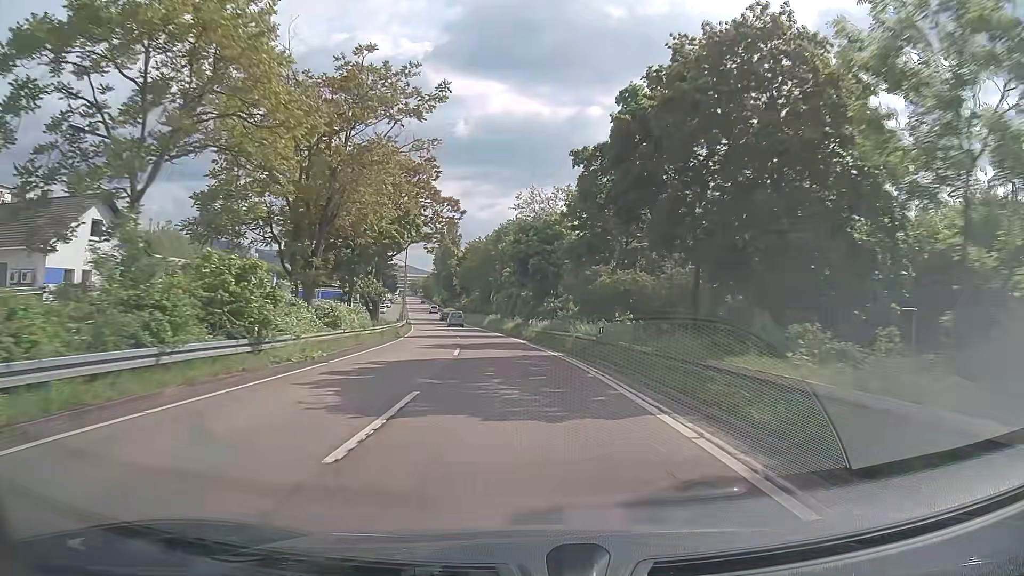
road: trunk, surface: asphalt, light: Day
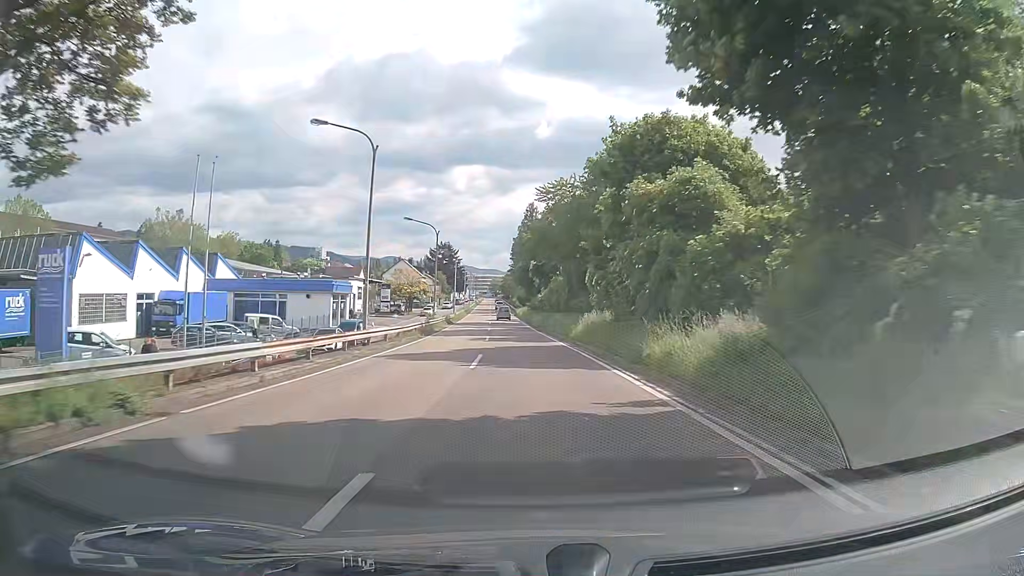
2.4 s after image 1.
(-2.8, +42.3) m; -7°
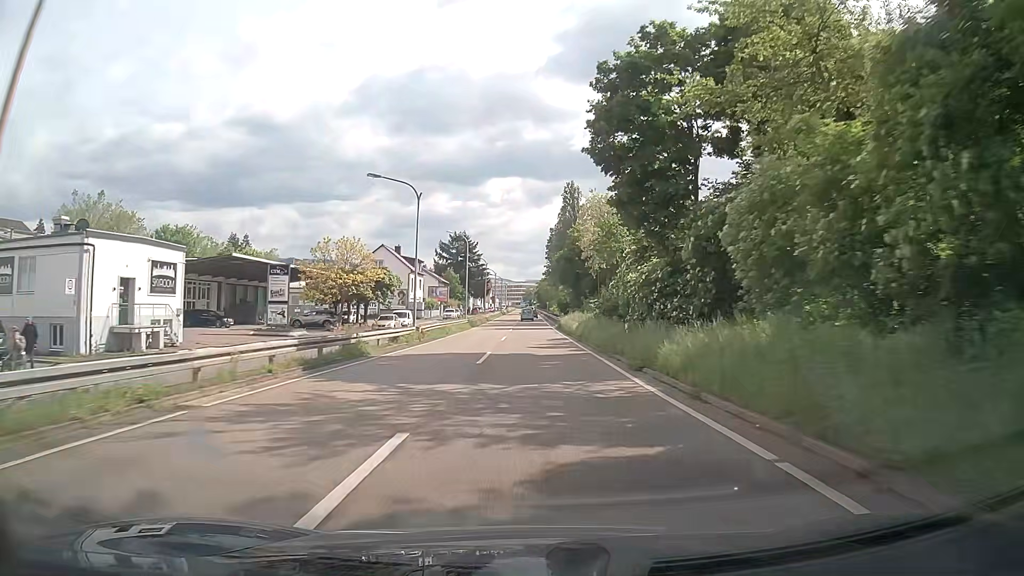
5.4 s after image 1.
(-2.0, +52.1) m; -4°
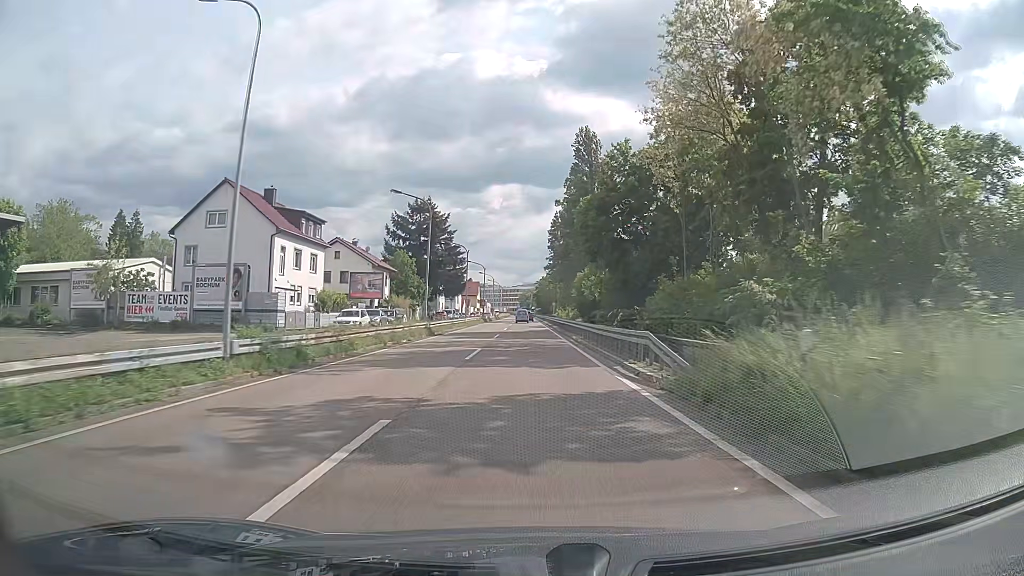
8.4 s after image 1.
(+0.2, +53.3) m; 0°
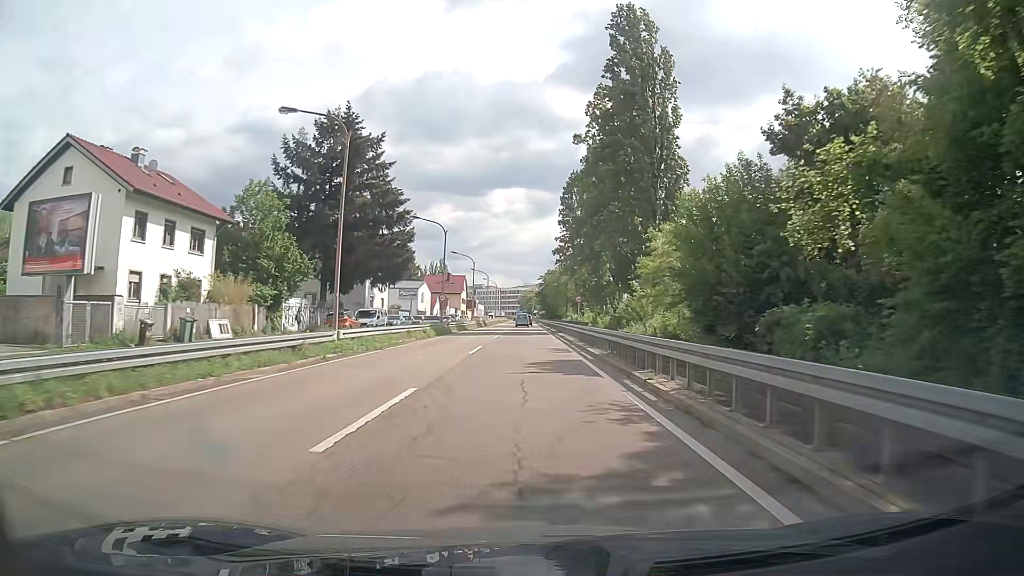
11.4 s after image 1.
(-0.1, +50.0) m; -1°
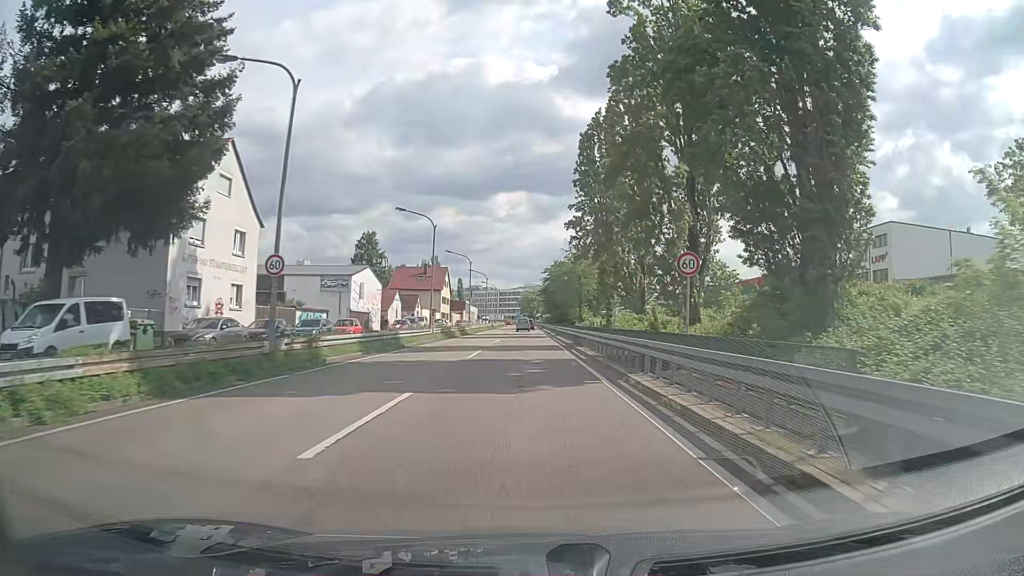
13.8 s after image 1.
(+0.2, +36.2) m; 0°
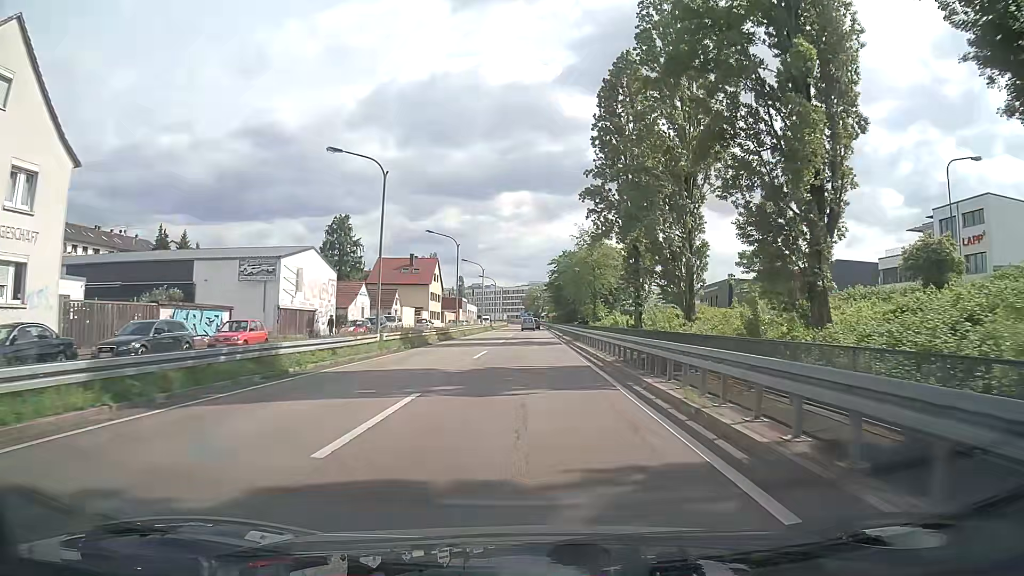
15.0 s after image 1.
(-0.1, +18.0) m; 0°
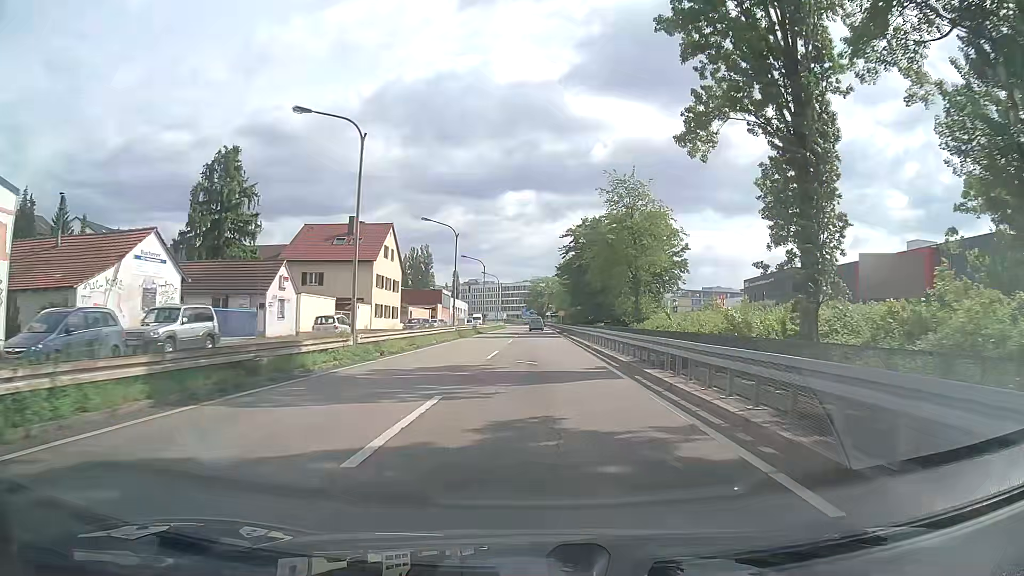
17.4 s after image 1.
(-0.3, +36.4) m; 0°
(0, +10) (0, +20) (0, +30) (0, +40) (0, +50) (0, +60) (+1, +70) (+1, +80) (+1, +90) (+1, +100) m
